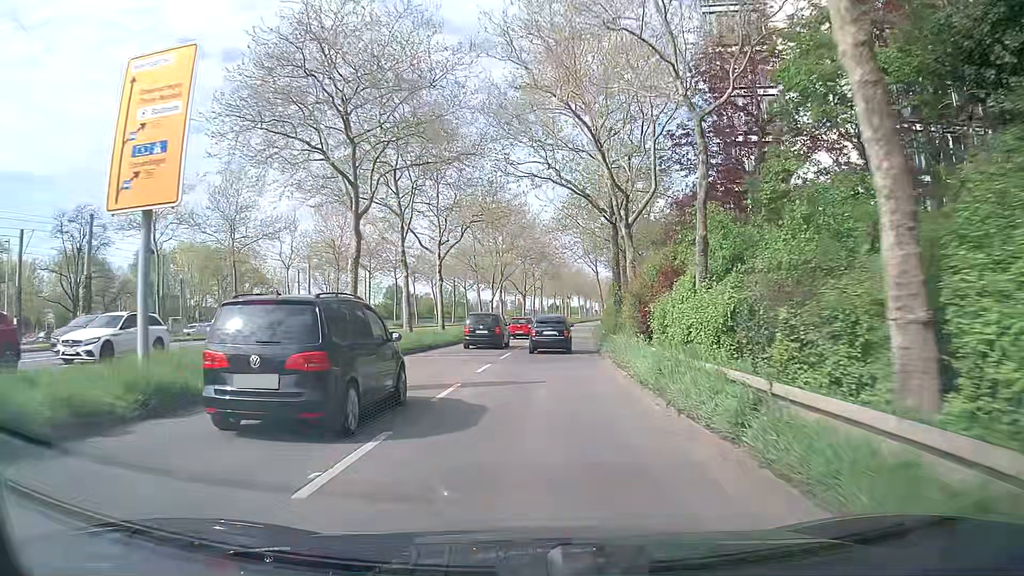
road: secondary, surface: asphalt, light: Day
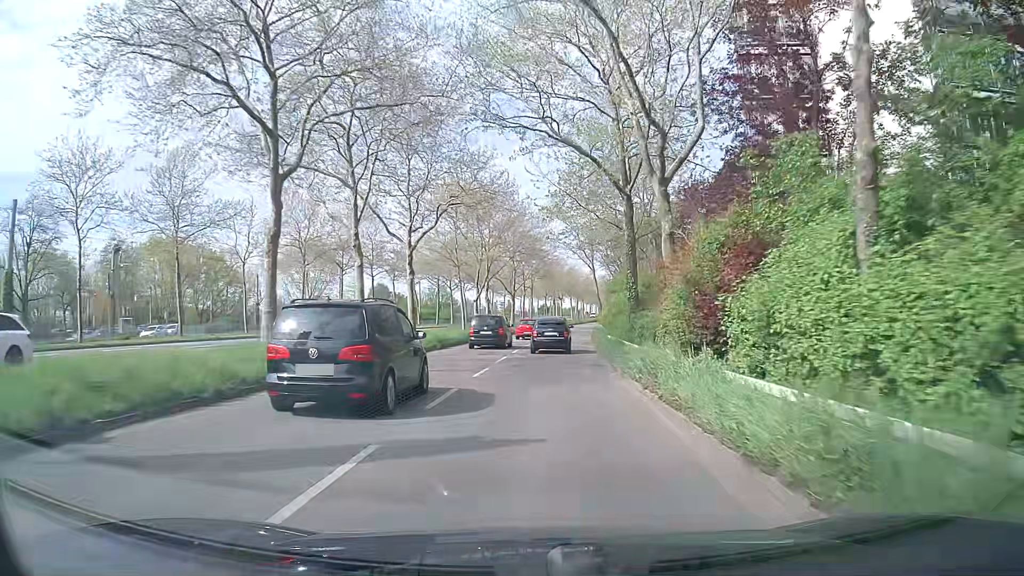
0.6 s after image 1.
(0.0, +6.8) m; 0°
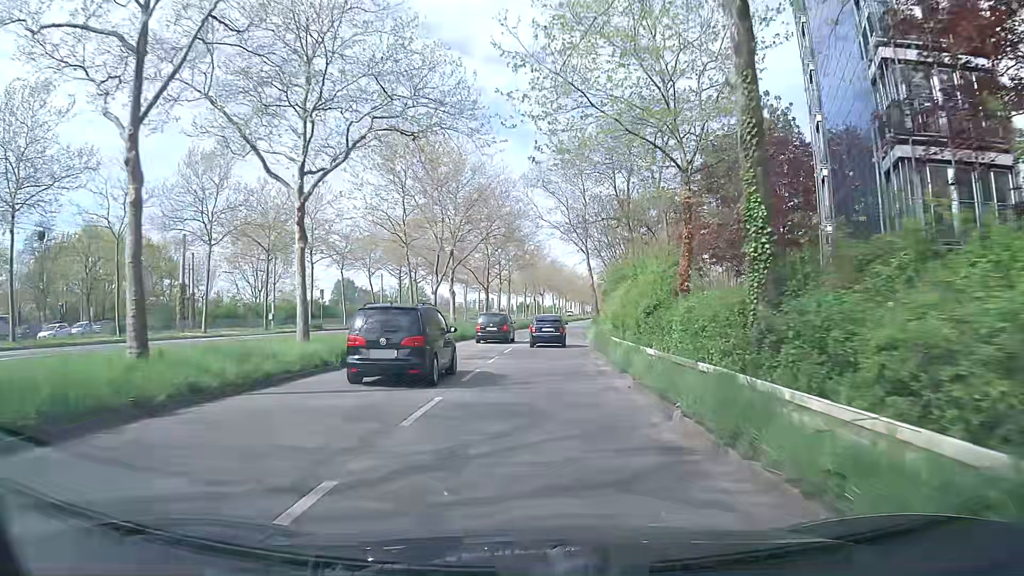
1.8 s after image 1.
(+0.2, +13.7) m; +1°
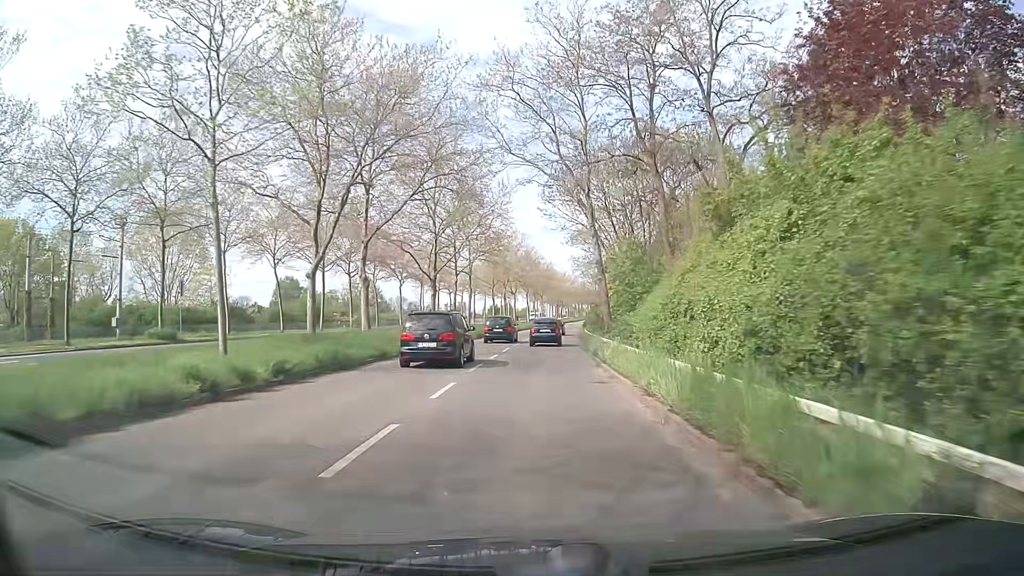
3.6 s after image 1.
(+0.6, +20.9) m; +3°
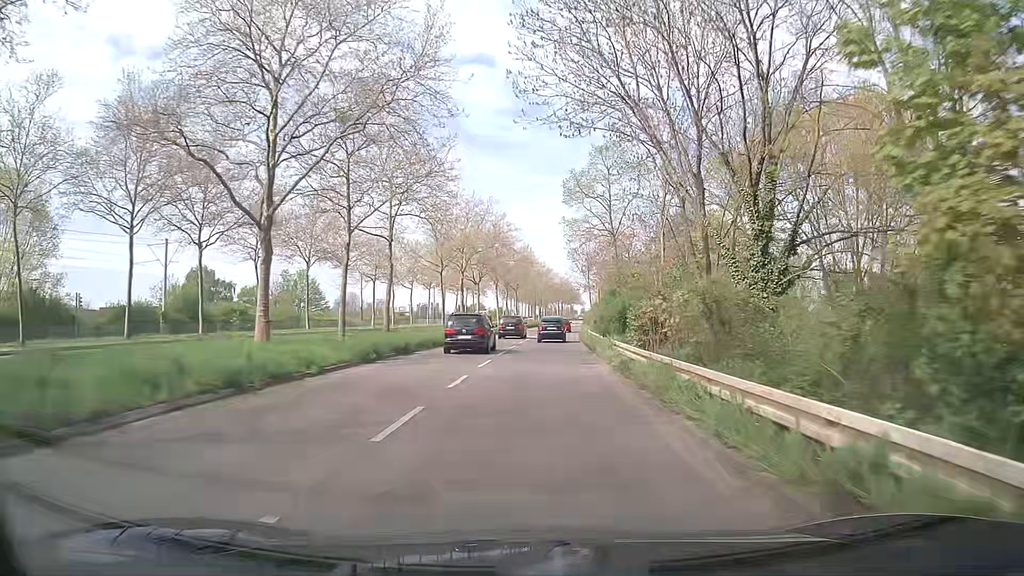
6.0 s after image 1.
(+0.3, +28.3) m; +2°
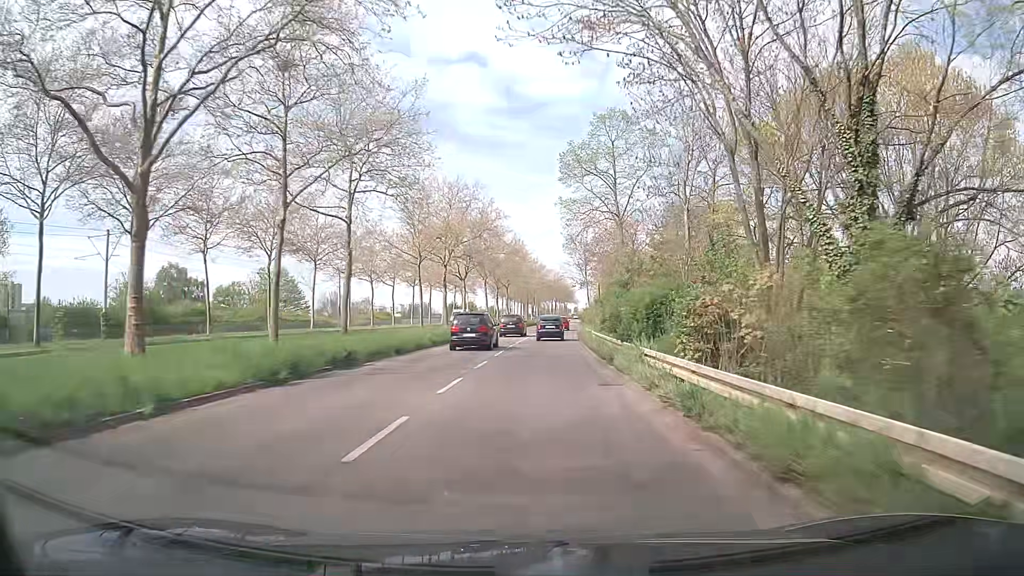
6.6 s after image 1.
(0.0, +7.2) m; 0°
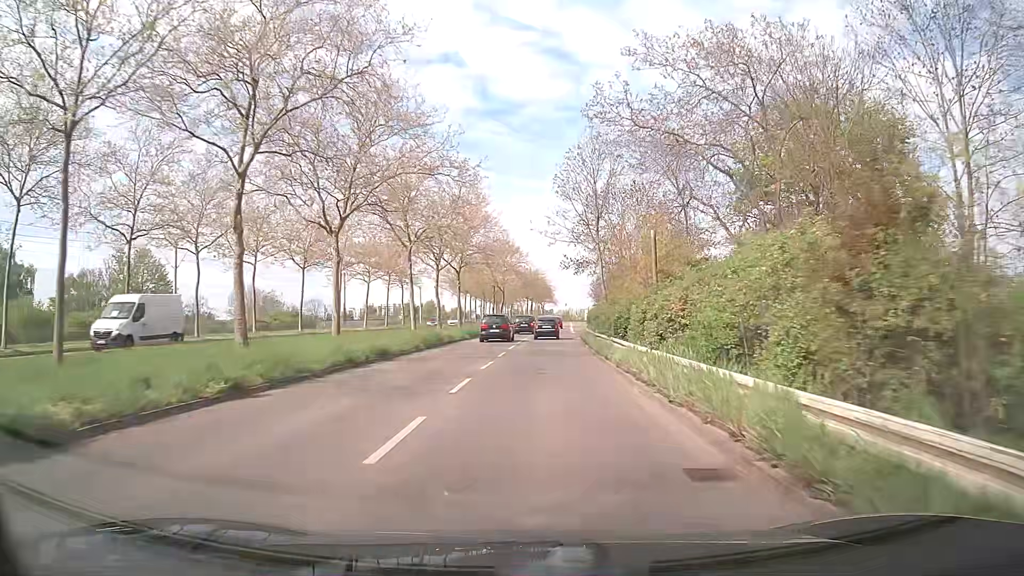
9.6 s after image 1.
(+0.8, +36.1) m; +3°
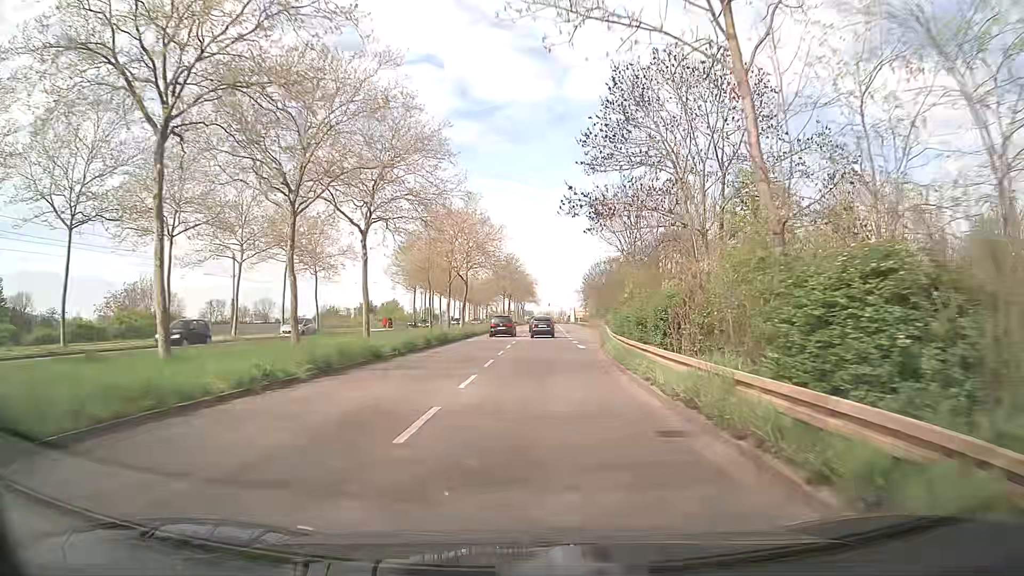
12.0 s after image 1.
(+0.2, +29.0) m; +1°
(0, +10) (0, +20) (0, +30) (+1, +40) (+1, +50) (+1, +60) (+2, +70) (+2, +80) (+2, +90) (+3, +100) m
